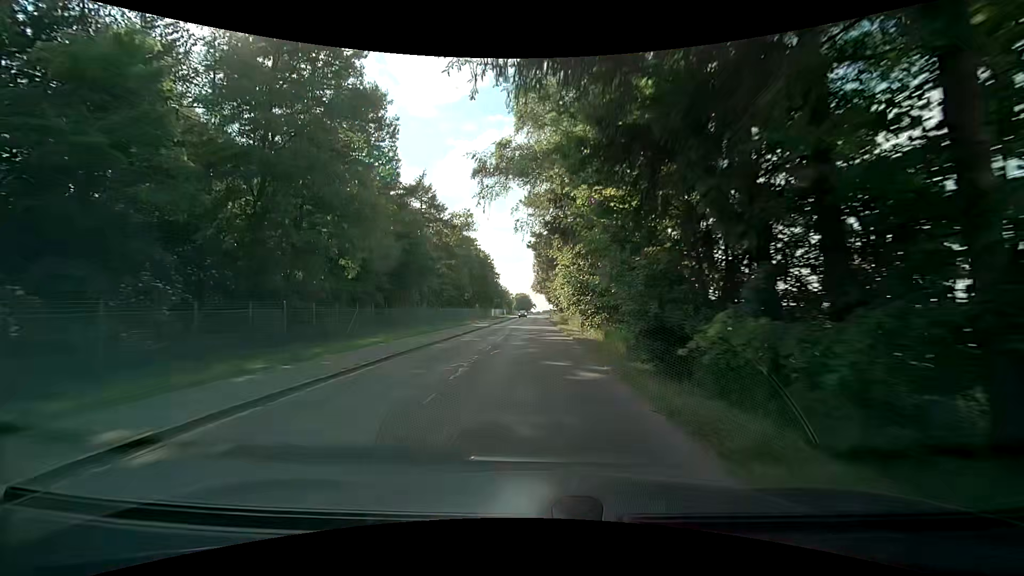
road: unclassified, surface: asphalt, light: Day
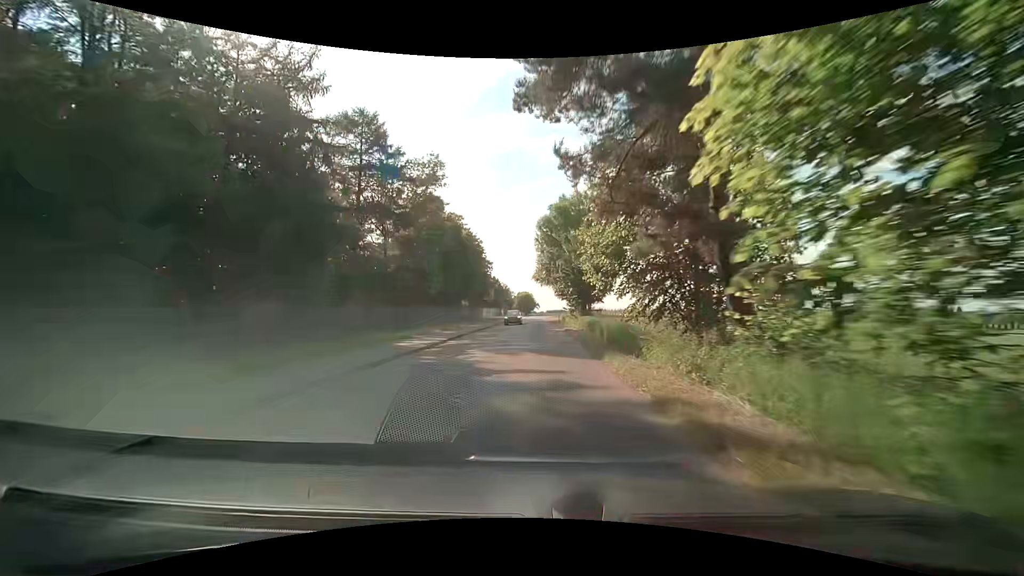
(0.0, +27.7) m; 0°
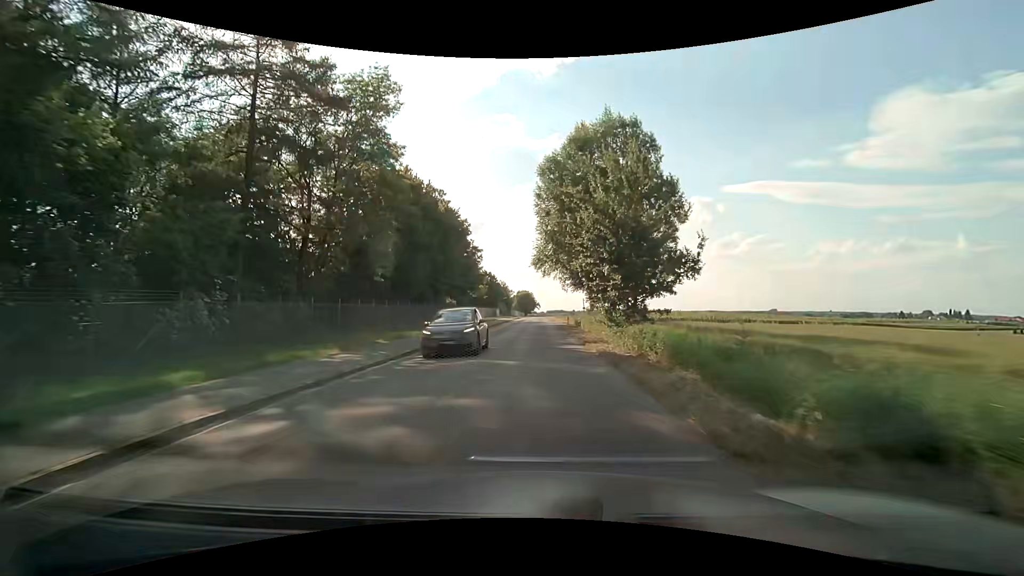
(-0.2, +18.6) m; 0°
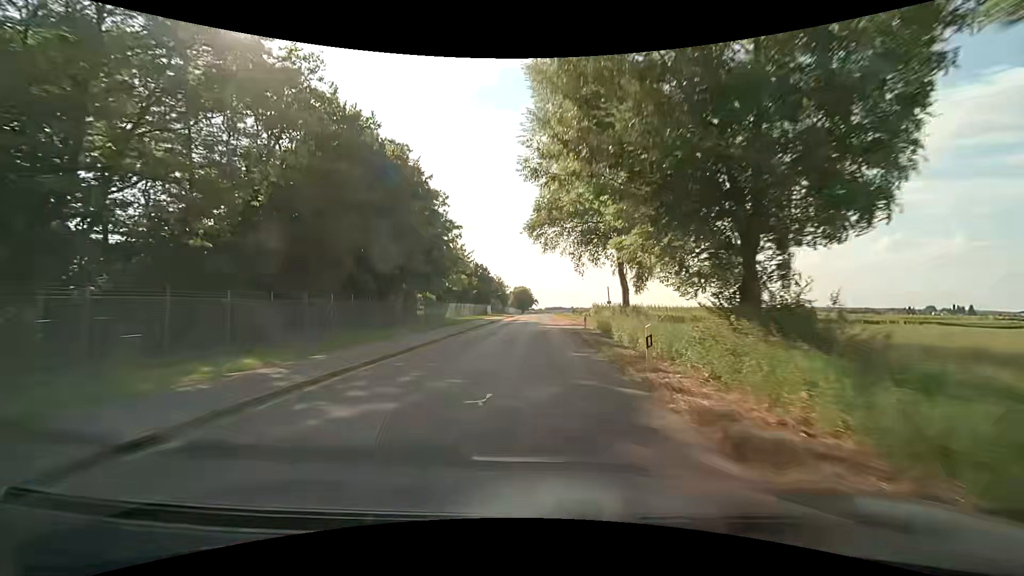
(0.0, +18.4) m; 0°
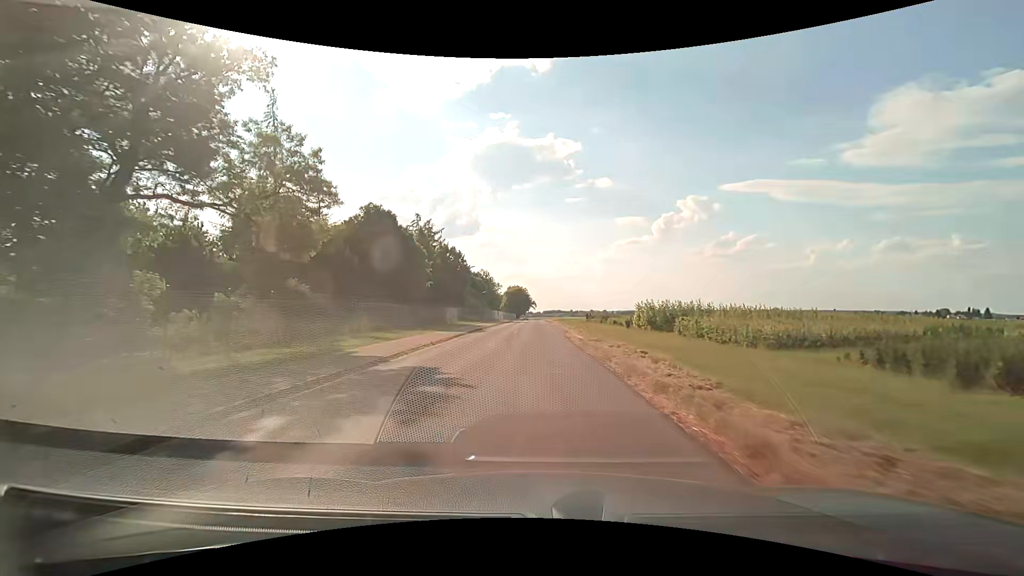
(+0.2, +45.3) m; 0°
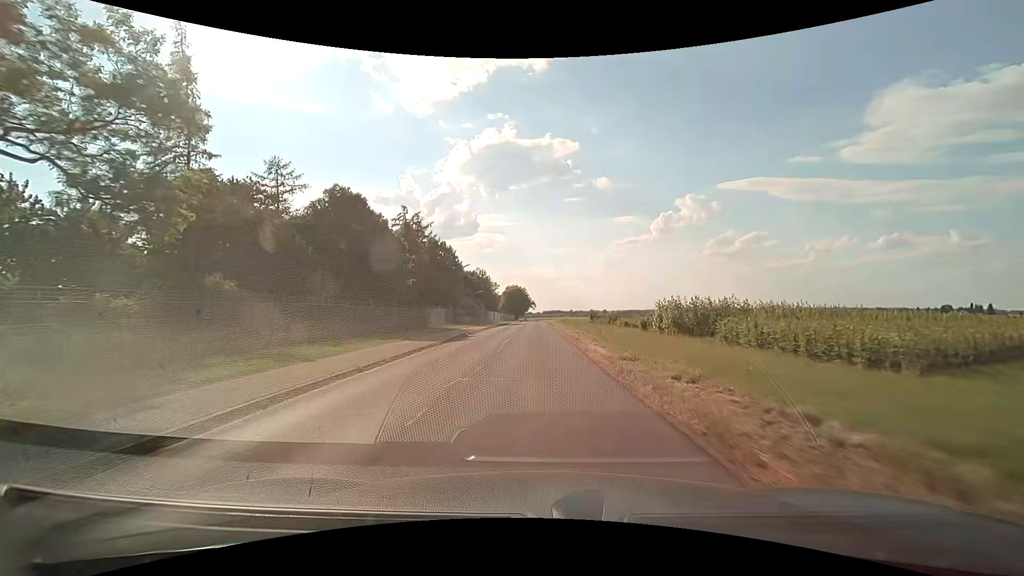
(0.0, +9.1) m; 0°
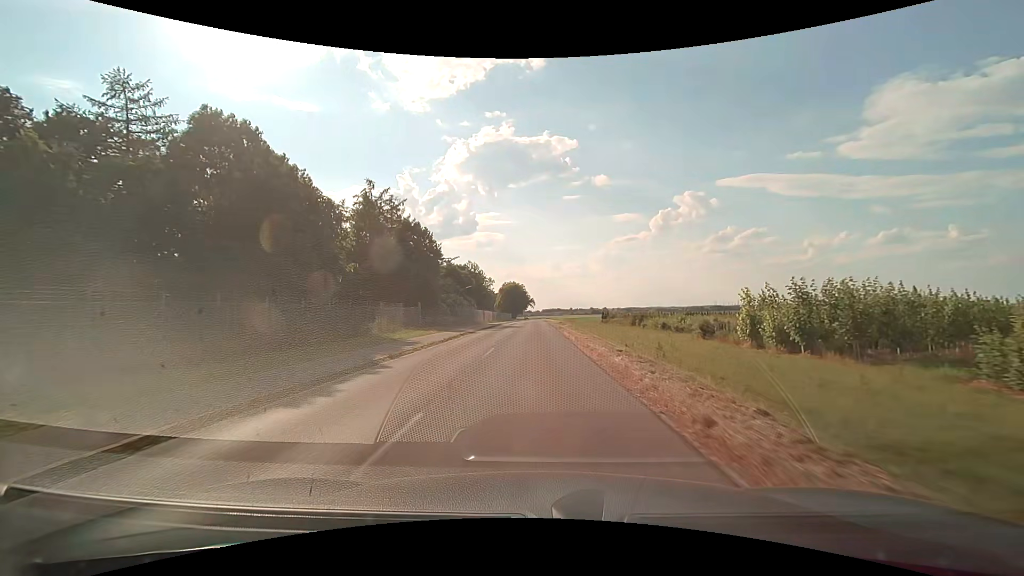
(-0.1, +18.2) m; 0°
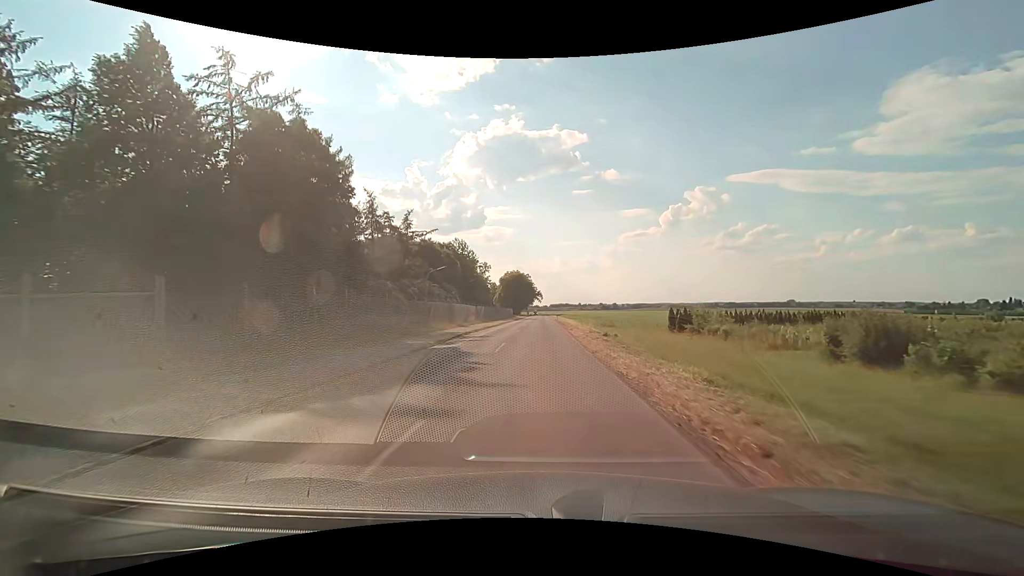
(0.0, +36.6) m; -1°
(0, +10) (0, +20) (0, +30) (+1, +40) (+1, +50) (+1, +60) (+1, +70) (+1, +80) (+2, +90) (+2, +100) m
